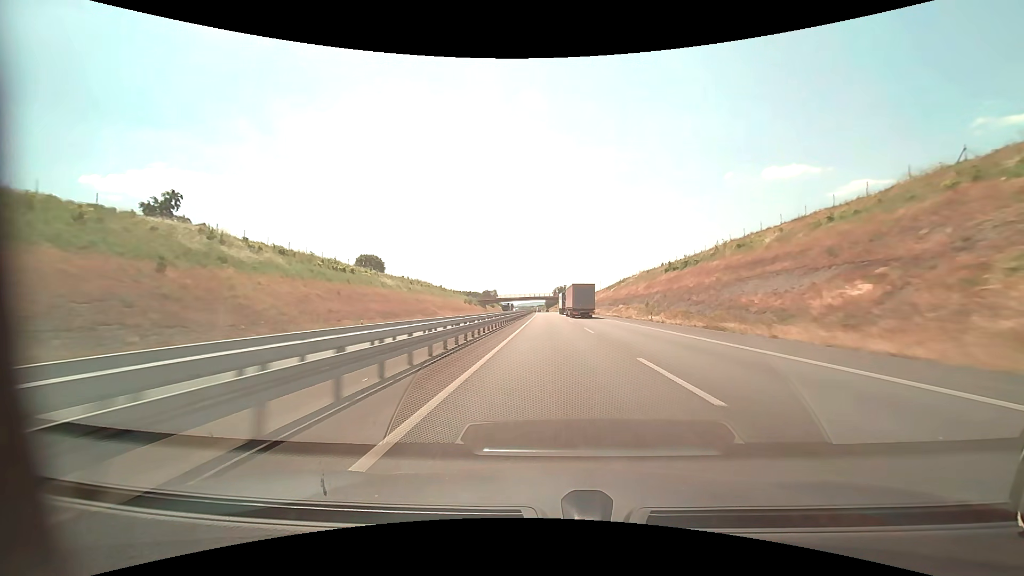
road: motorway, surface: asphalt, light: Day
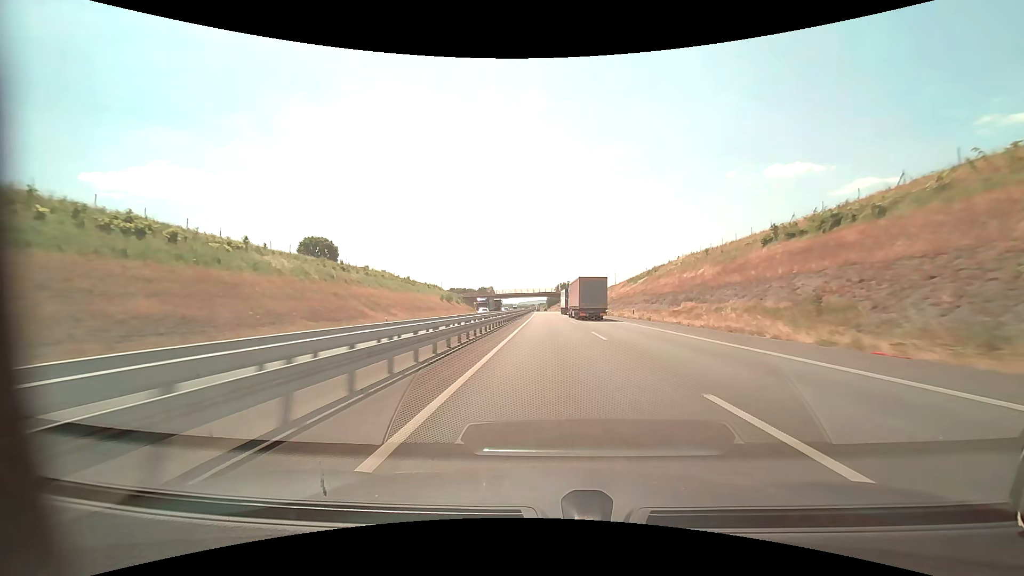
(-0.1, +41.6) m; 0°
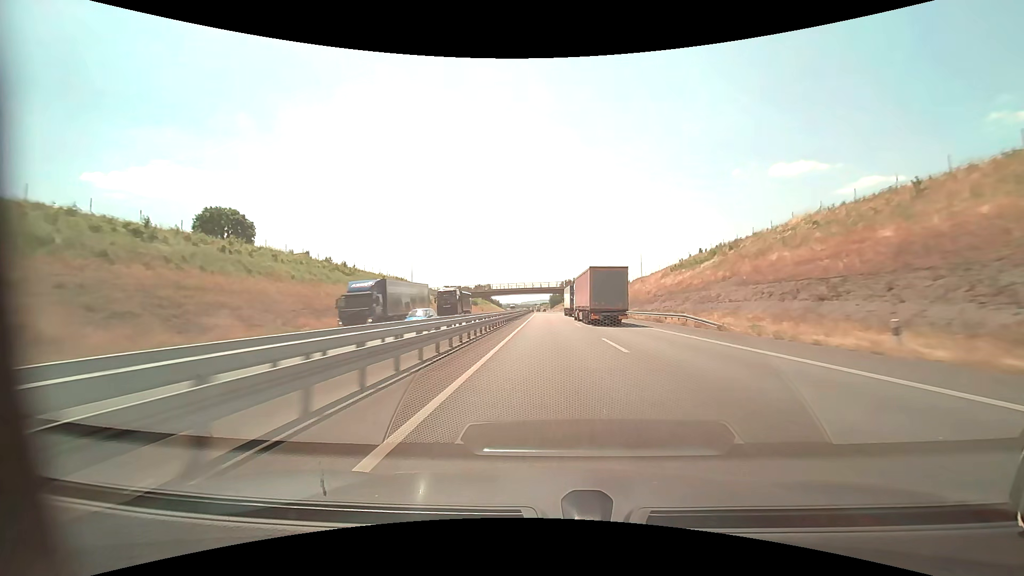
(-0.1, +41.6) m; 0°
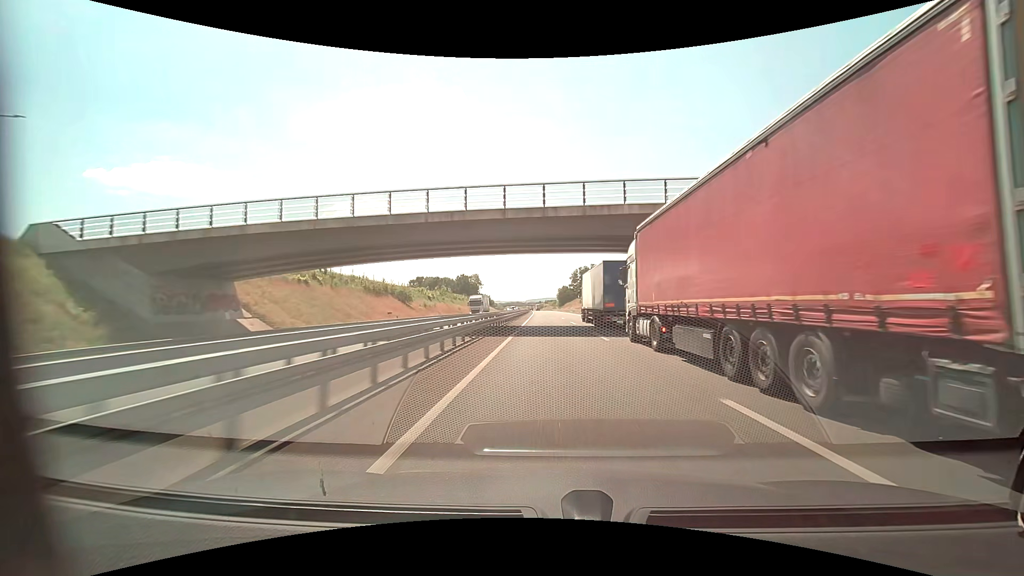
(-1.1, +104.0) m; -1°
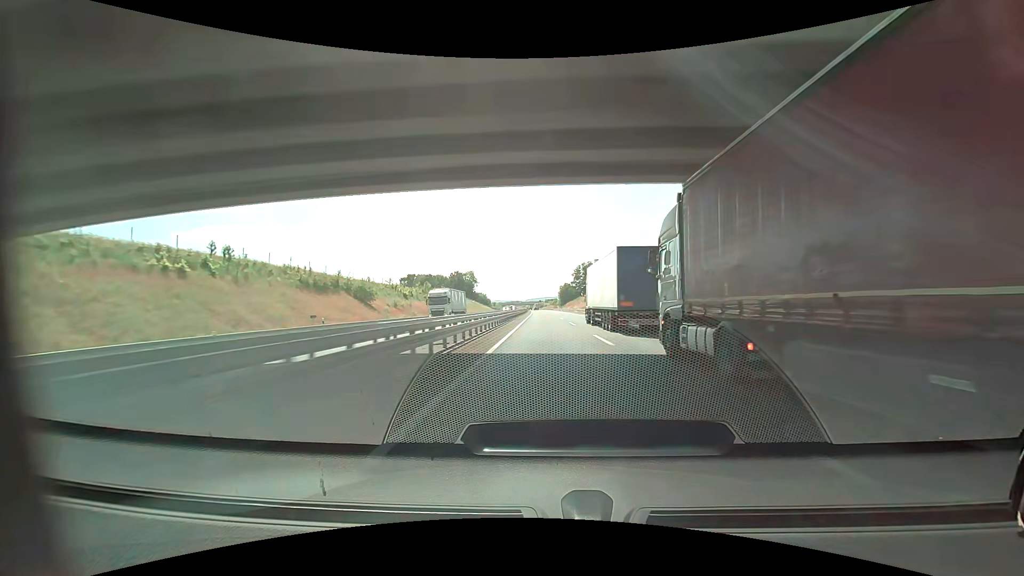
(0.0, +20.8) m; 0°
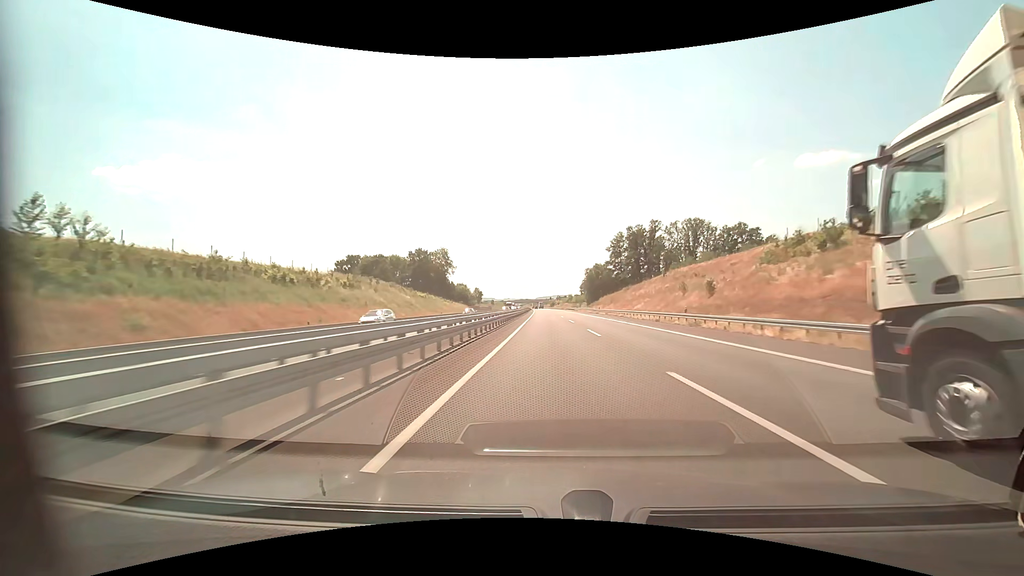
(-1.5, +103.7) m; -1°
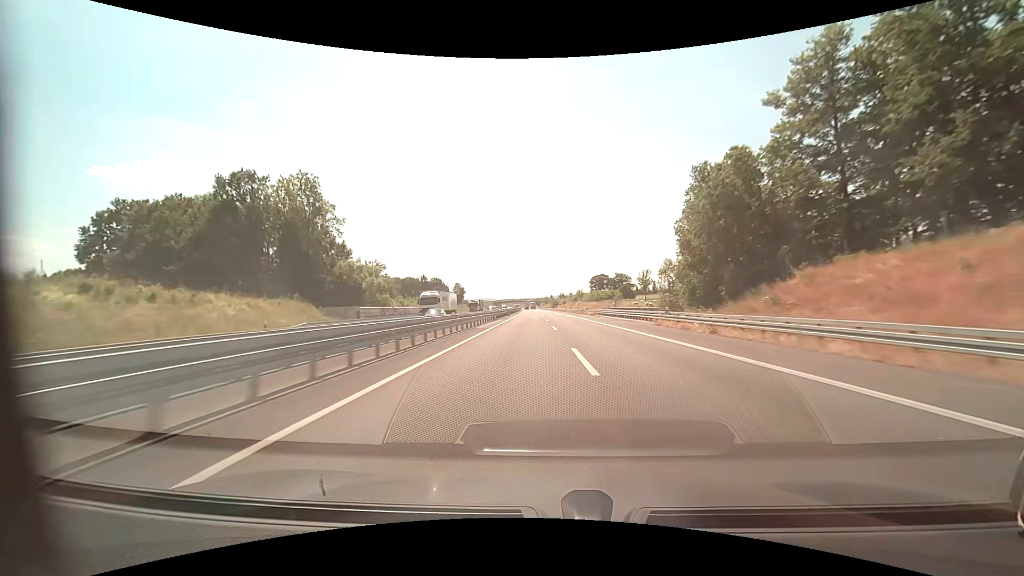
(+0.2, +103.3) m; 0°
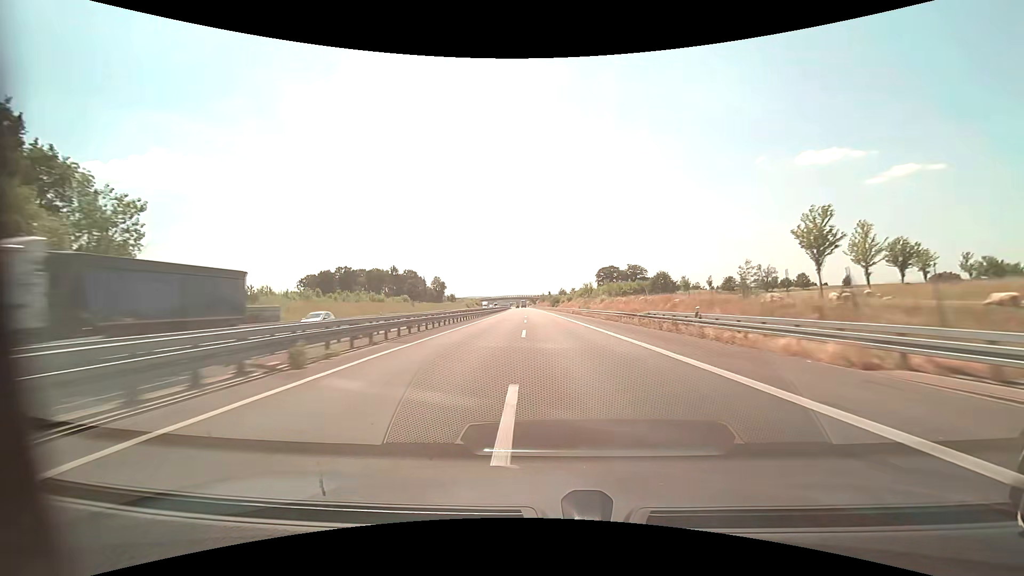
(-0.1, +62.0) m; 0°
(0, +10) (0, +20) (0, +30) (0, +40) (0, +50) (0, +60) (-1, +70) (-1, +80) (-2, +90) (-2, +100) m
